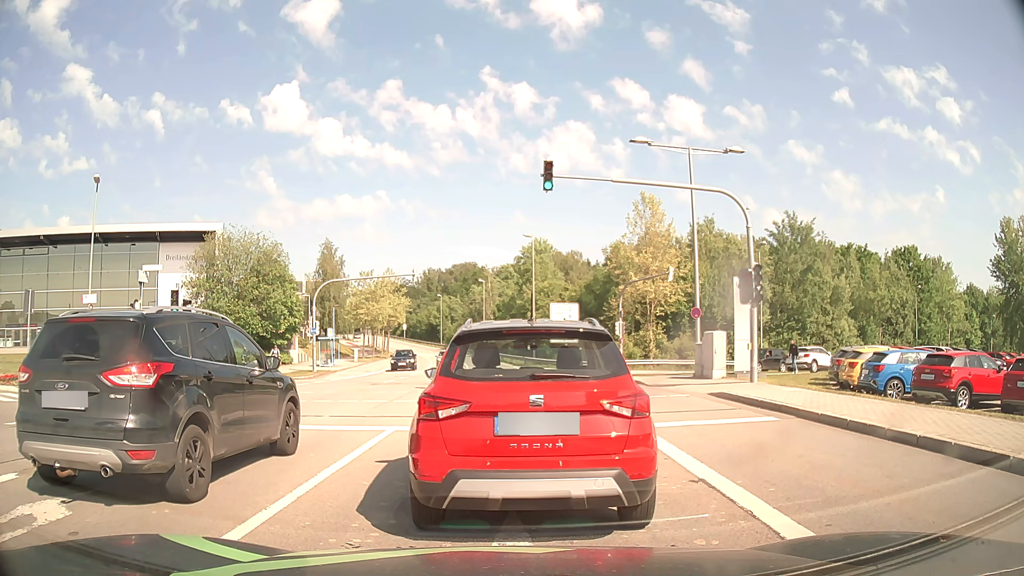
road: secondary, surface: asphalt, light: Day
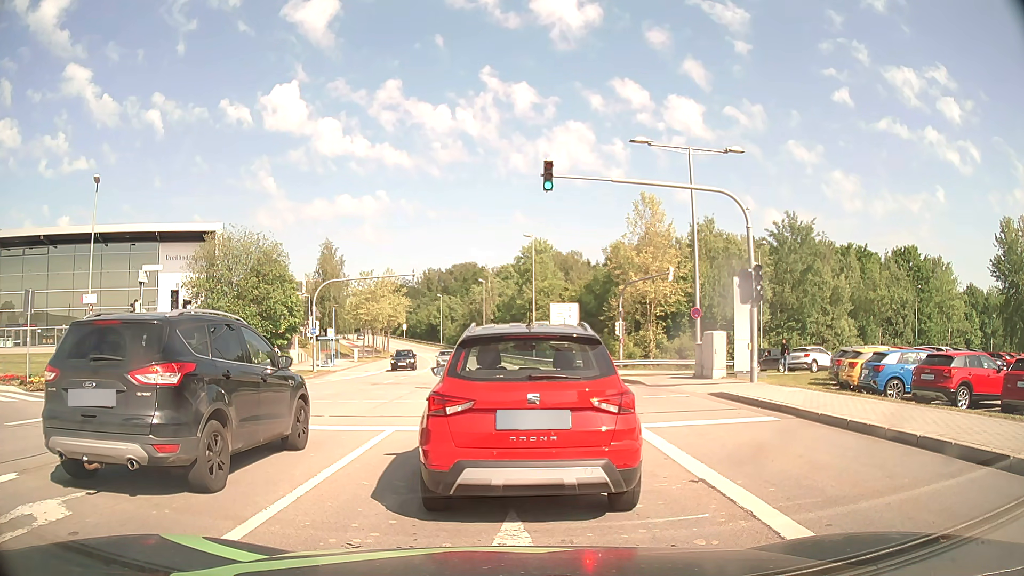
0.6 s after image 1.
(0.0, 0.0) m; 0°
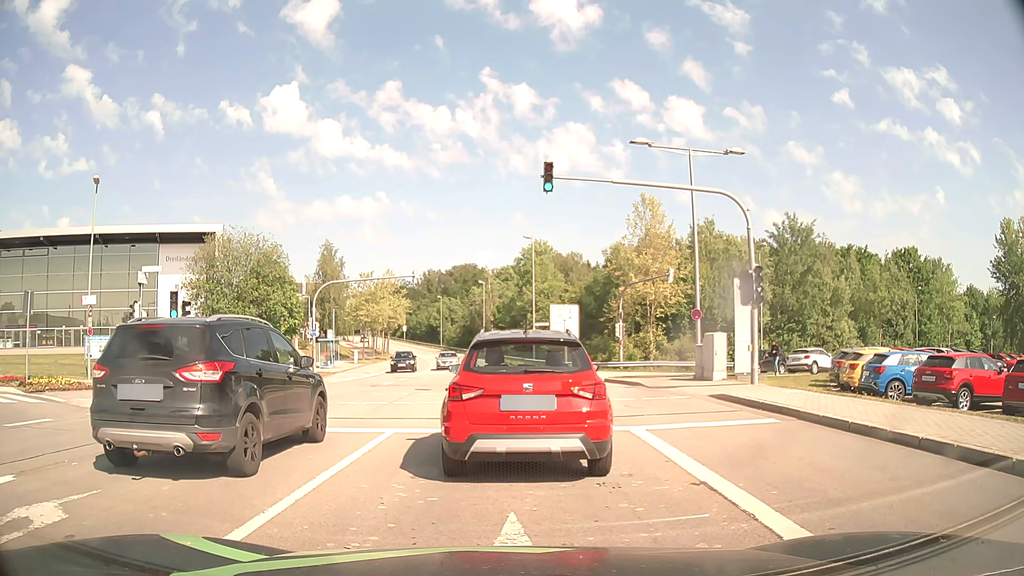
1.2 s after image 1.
(0.0, 0.0) m; 0°
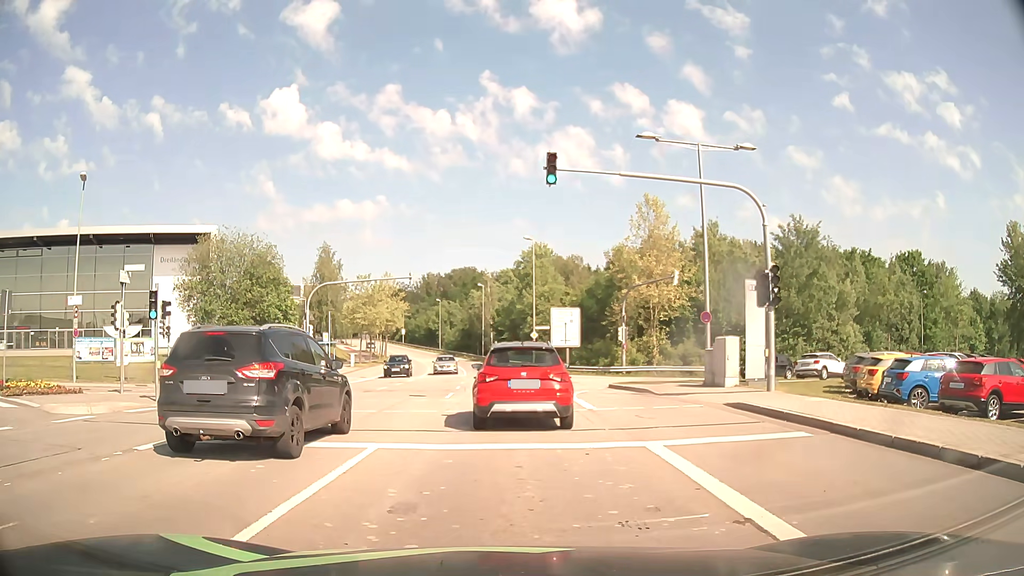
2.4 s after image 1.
(0.0, +1.5) m; +1°
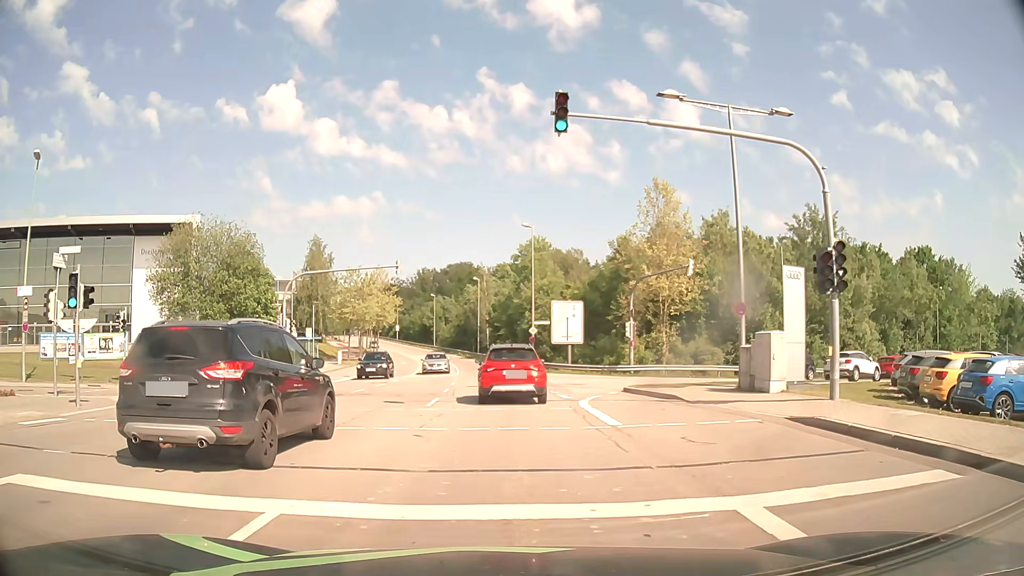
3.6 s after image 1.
(0.0, +4.4) m; 0°
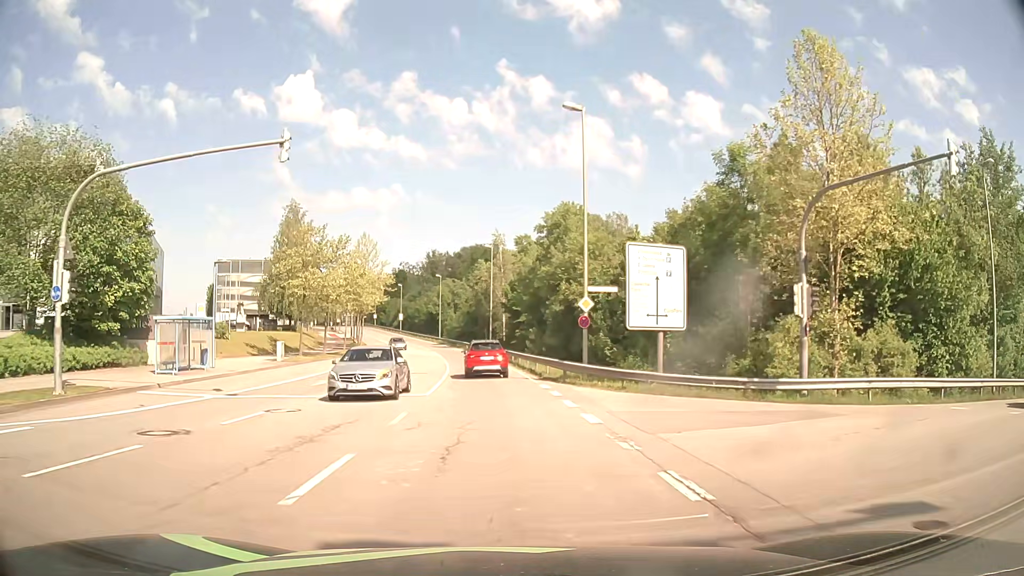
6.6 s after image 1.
(-0.2, +23.7) m; -1°
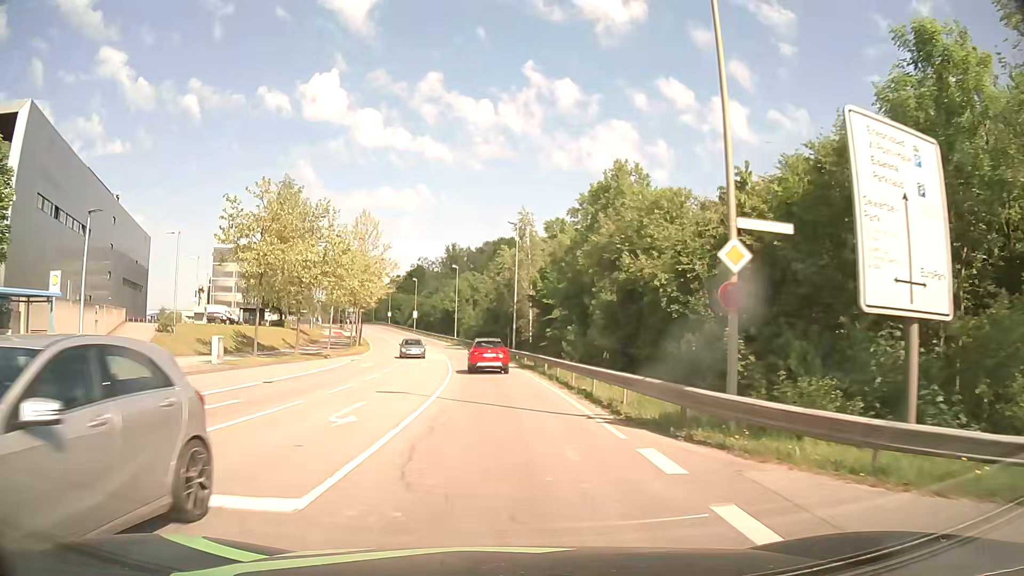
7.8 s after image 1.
(-0.3, +14.0) m; -2°
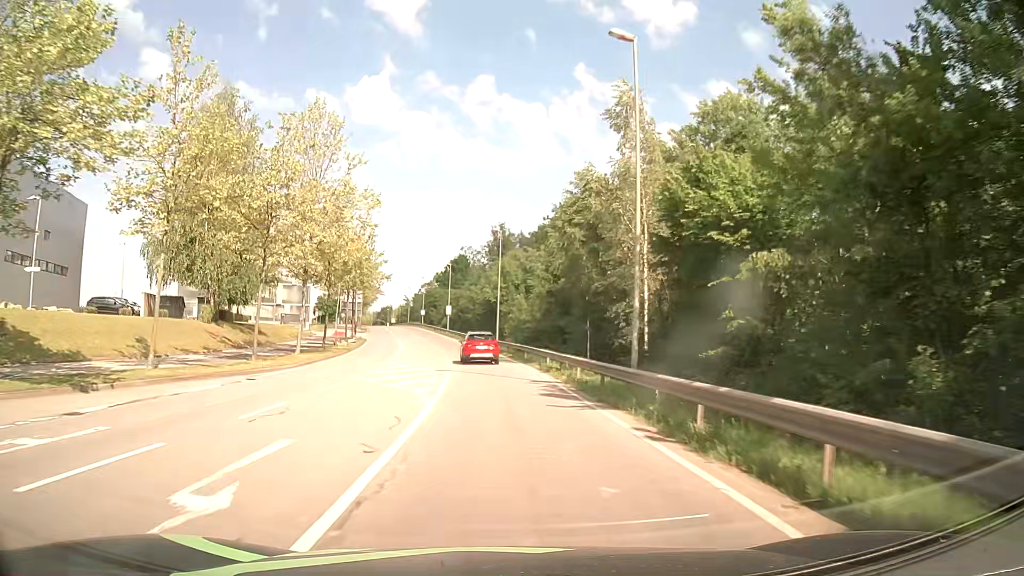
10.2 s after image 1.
(-1.3, +32.7) m; -5°
(0, +10) (-1, +20) (-1, +30) (-3, +40) (-4, +50) (-6, +60) (-9, +69) (-11, +79) (-13, +89) (-15, +99) m
